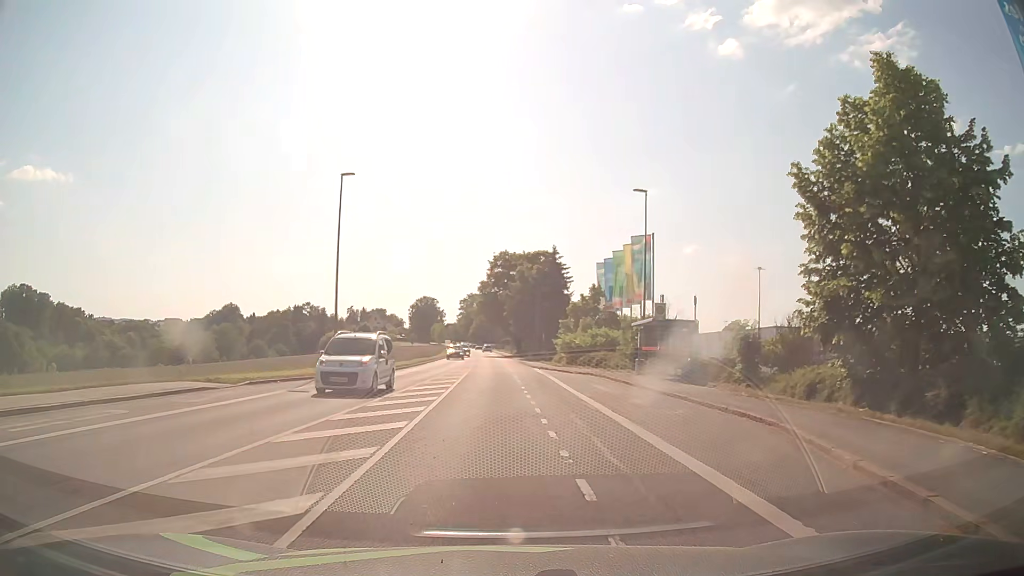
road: tertiary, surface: asphalt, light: Day
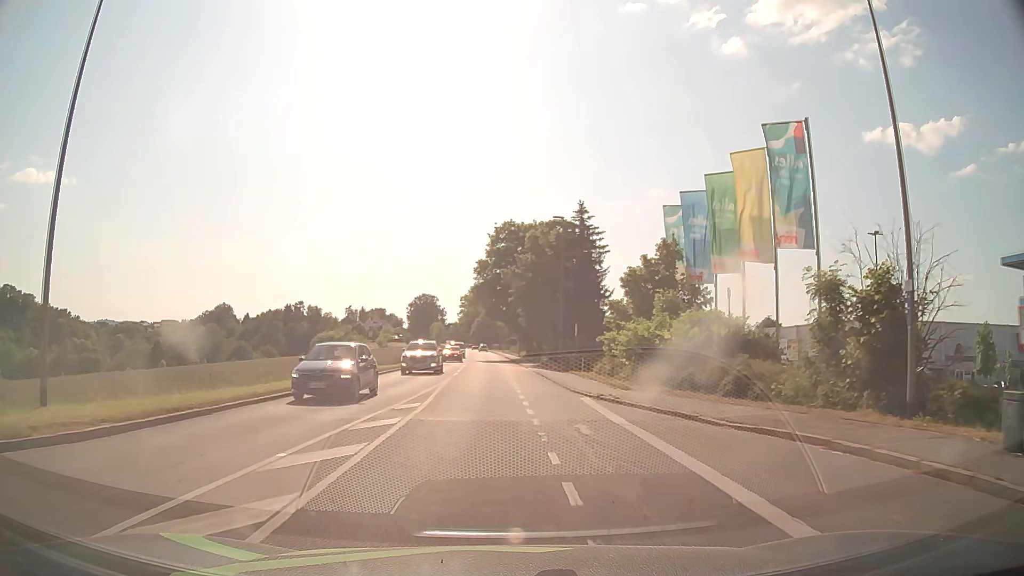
(-0.2, +24.5) m; -1°
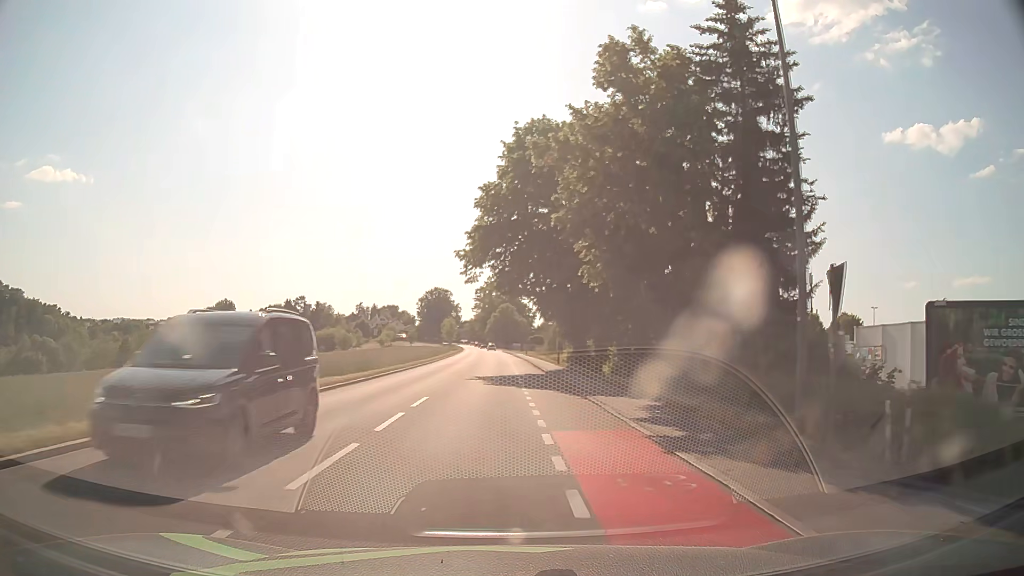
(-0.5, +34.7) m; -2°
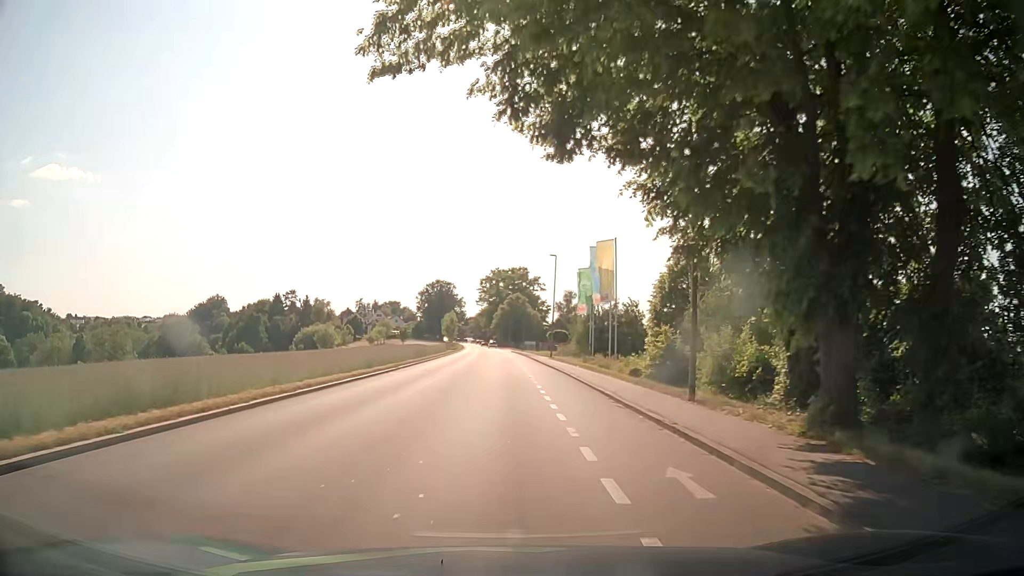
(-0.3, +29.8) m; 0°
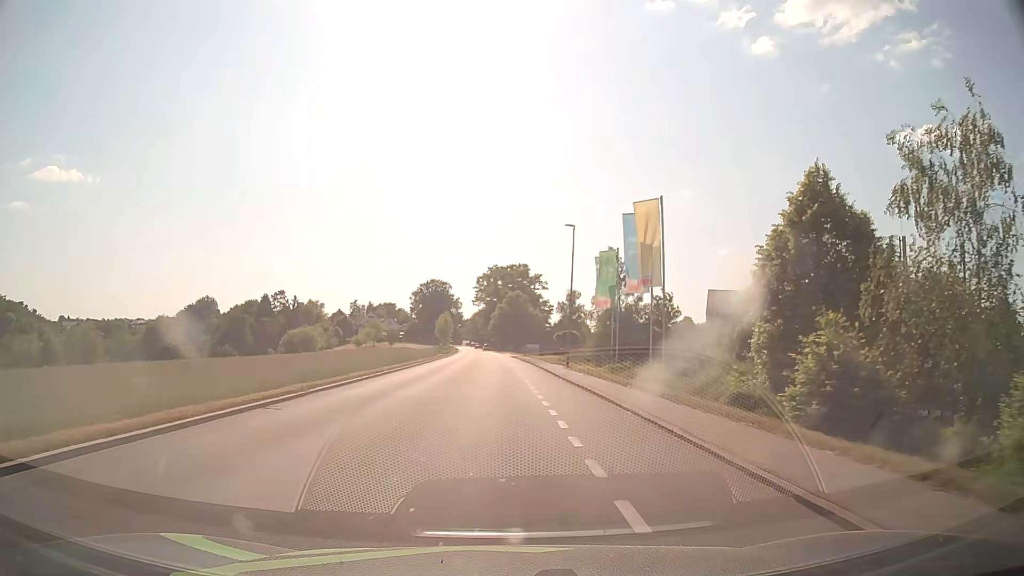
(-0.1, +14.9) m; 0°
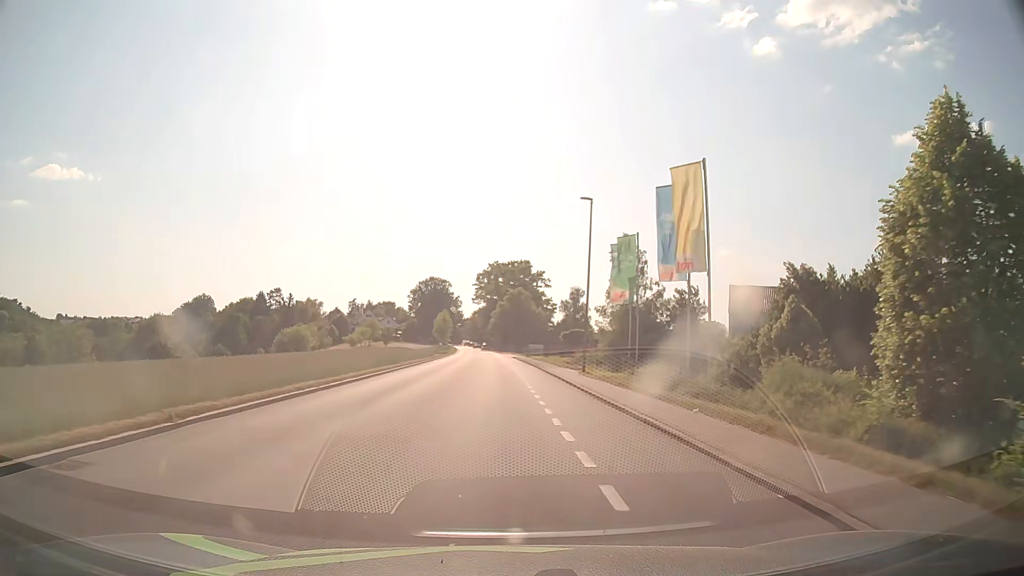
(0.0, +7.3) m; 0°
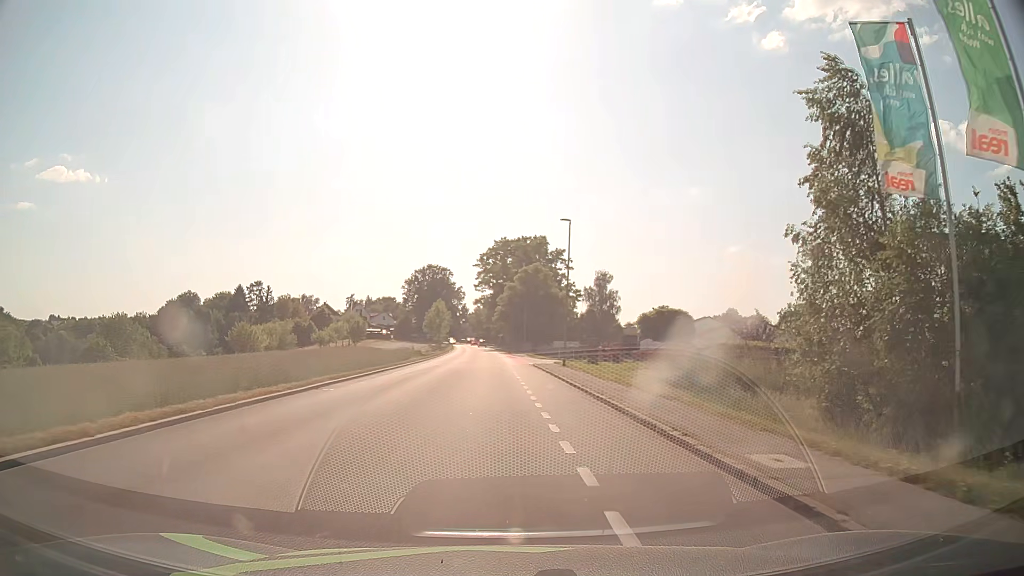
(-0.4, +35.1) m; -1°
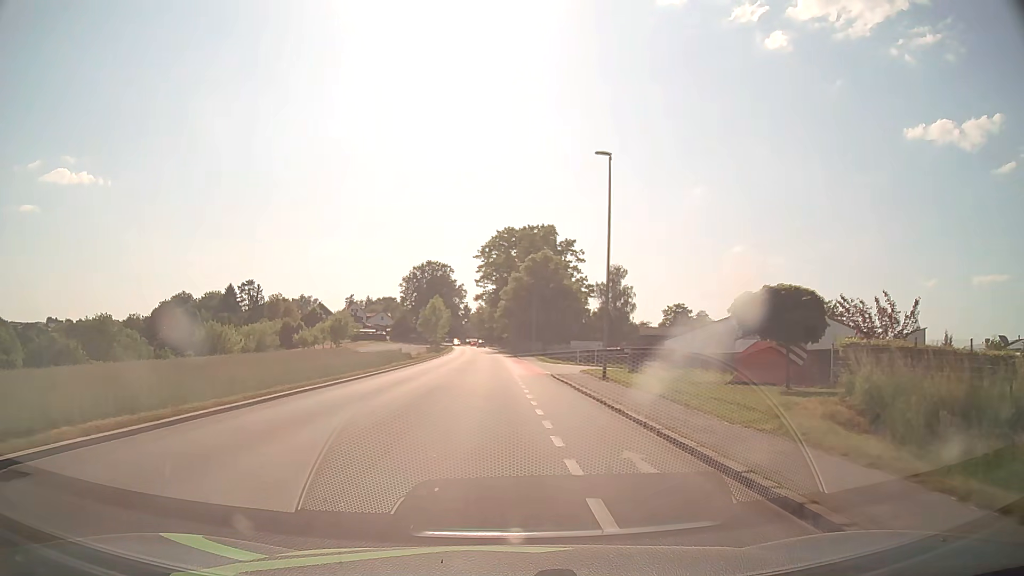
(0.0, +13.5) m; -1°
